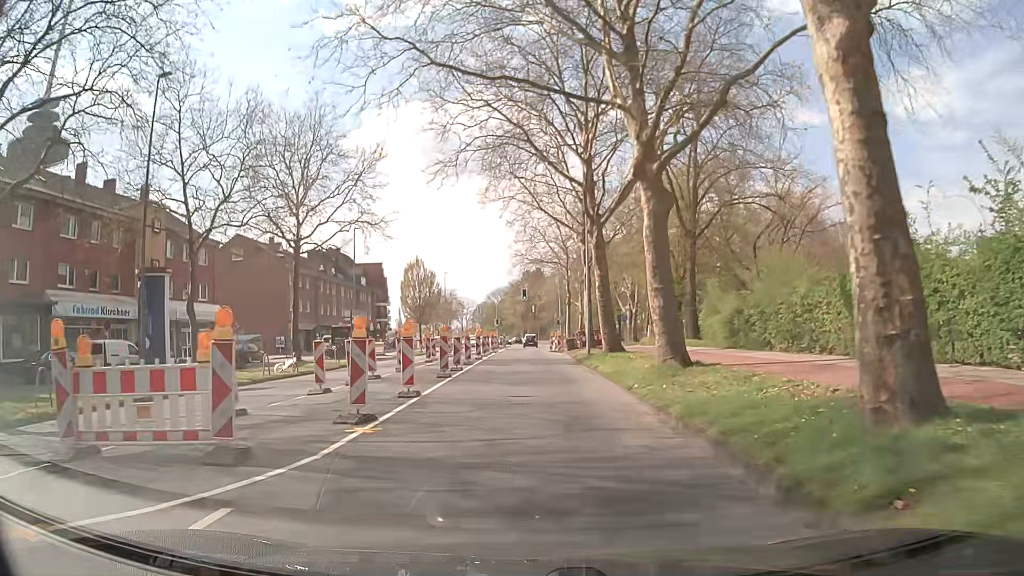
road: secondary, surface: asphalt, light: Day
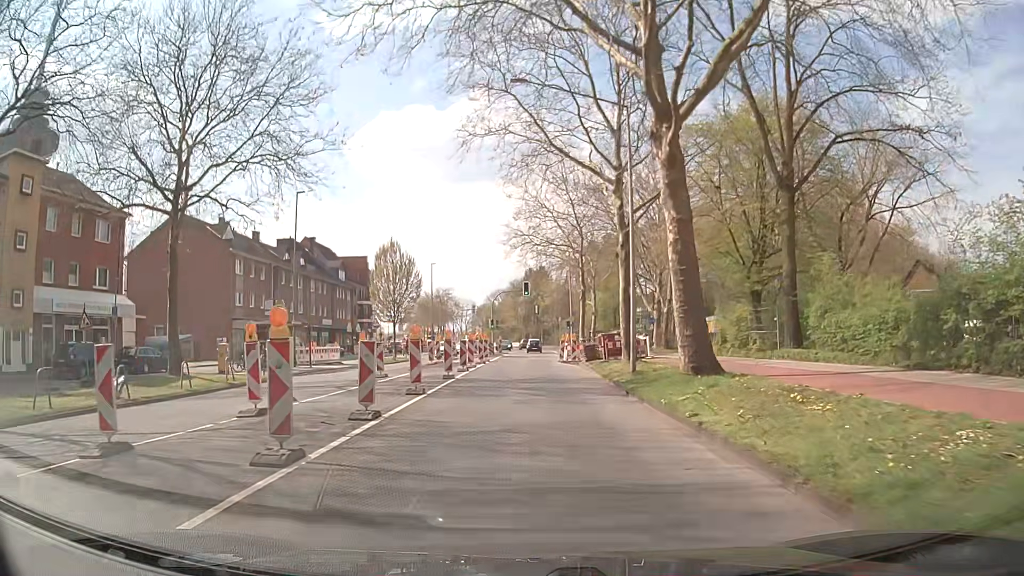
(-0.3, +14.9) m; -1°
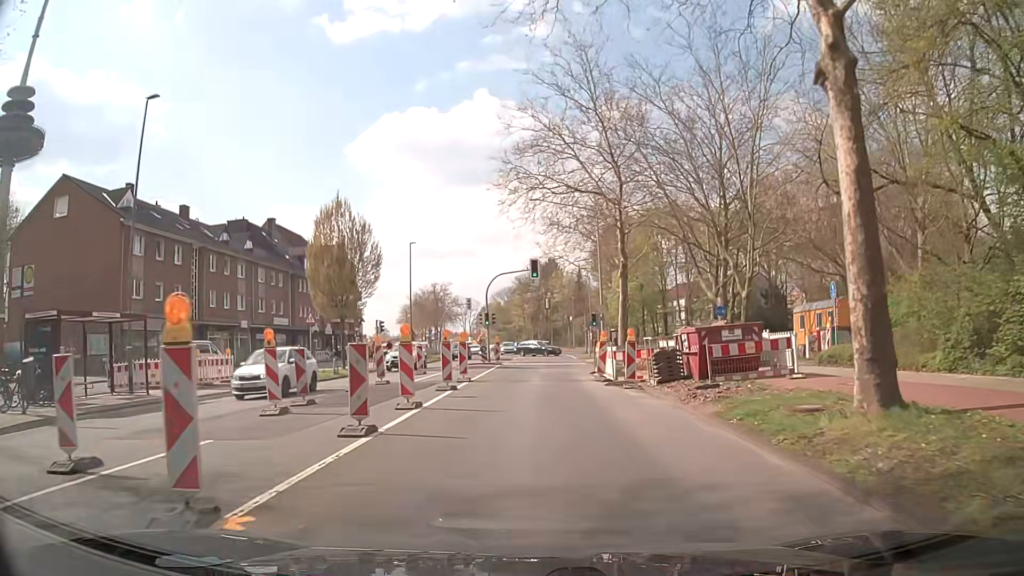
(0.0, +18.4) m; 0°
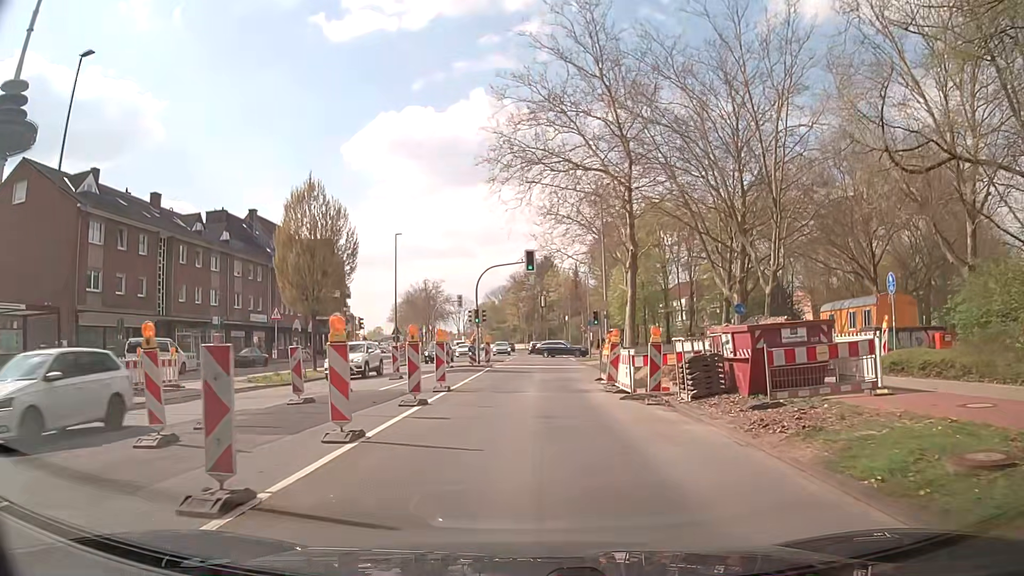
(-0.1, +4.5) m; 0°
(0, +10) (0, +20) (0, +30) (+1, +40) (+1, +50) (+1, +60) (+1, +70) (+1, +80) (0, +90) (-1, +100) m
